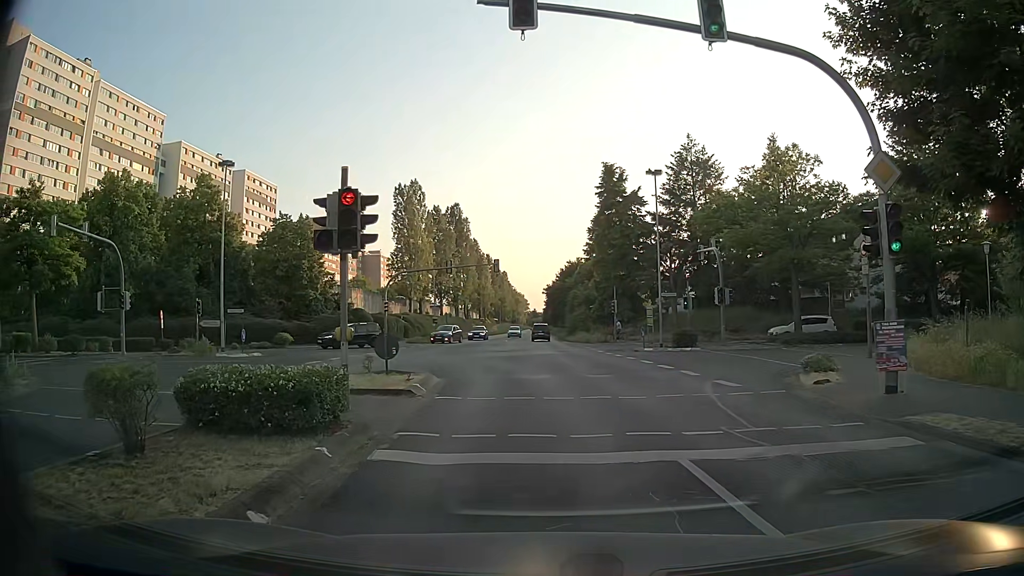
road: secondary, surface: asphalt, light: Day
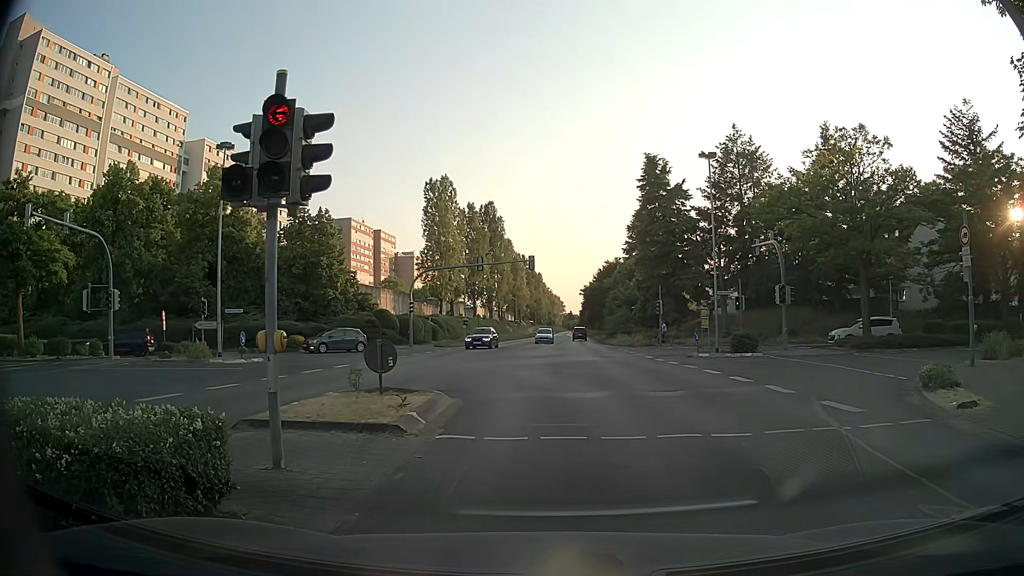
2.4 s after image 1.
(-0.2, +3.9) m; -3°
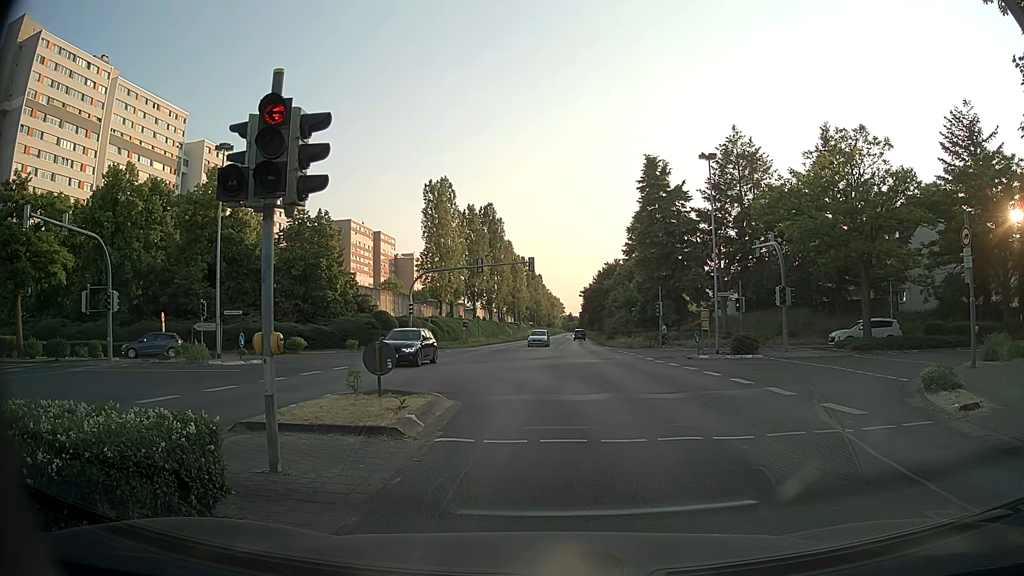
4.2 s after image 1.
(0.0, +0.2) m; 0°
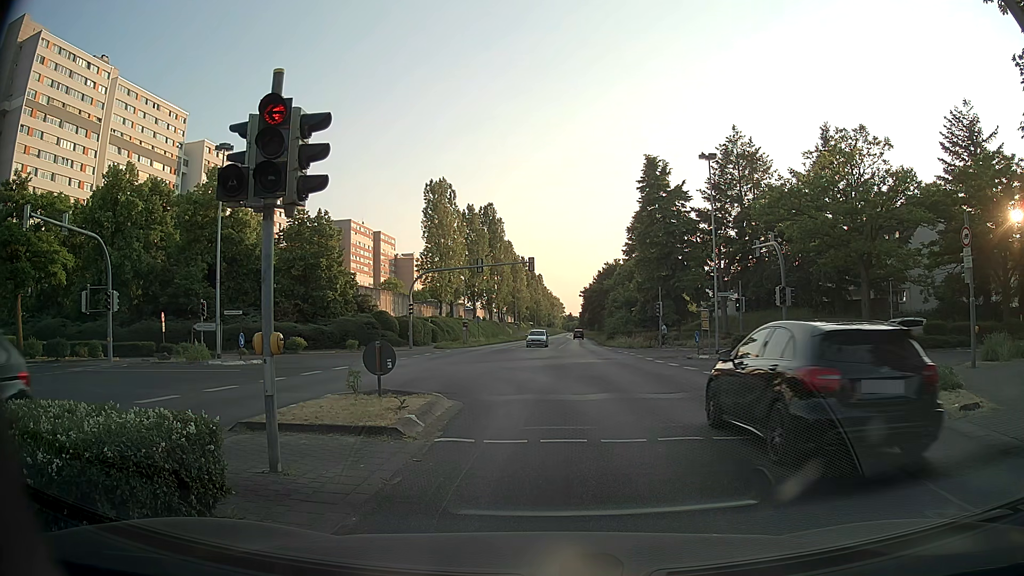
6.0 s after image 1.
(0.0, 0.0) m; 0°
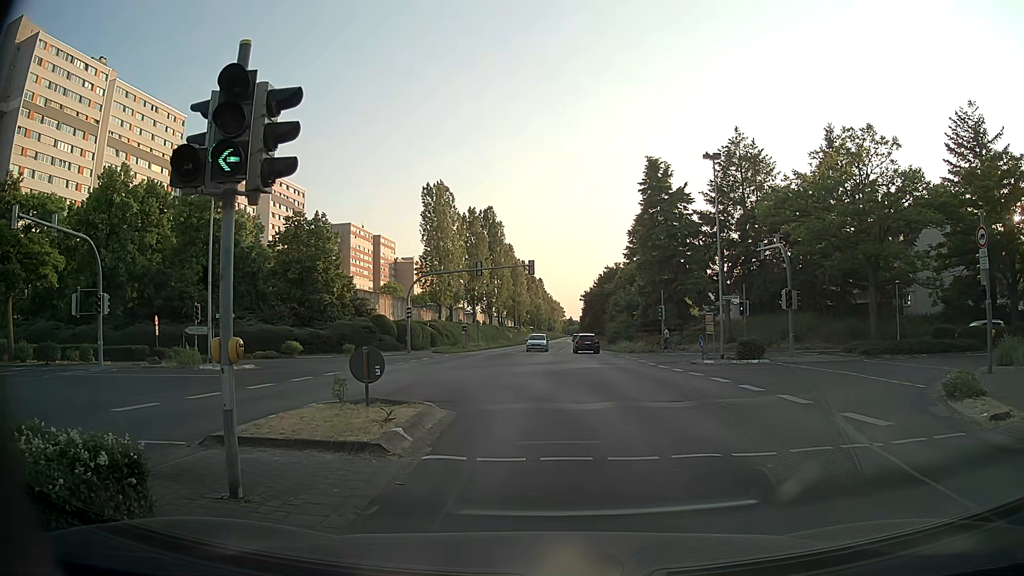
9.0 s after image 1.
(0.0, +1.0) m; -1°
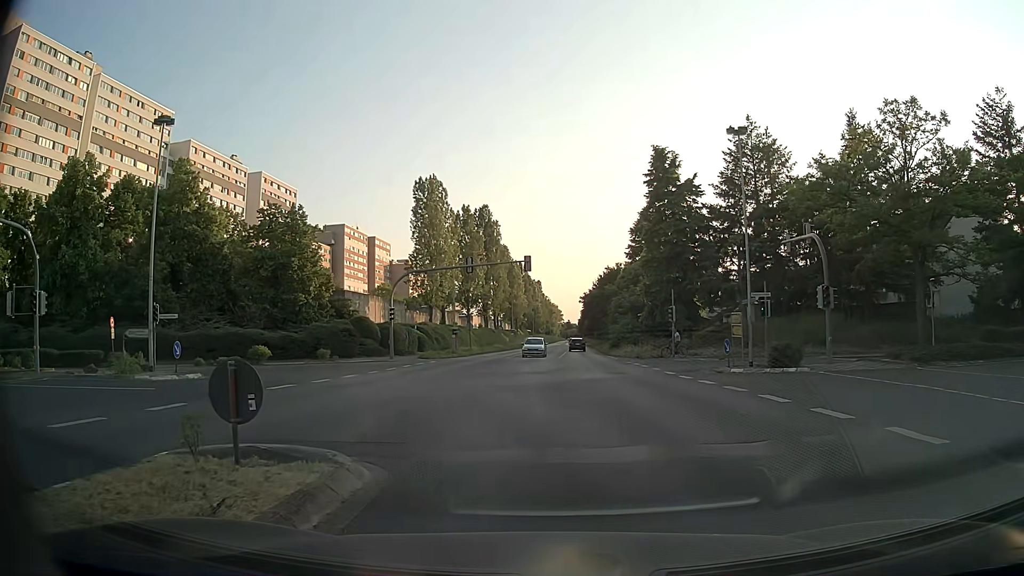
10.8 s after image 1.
(+0.1, +5.1) m; +2°
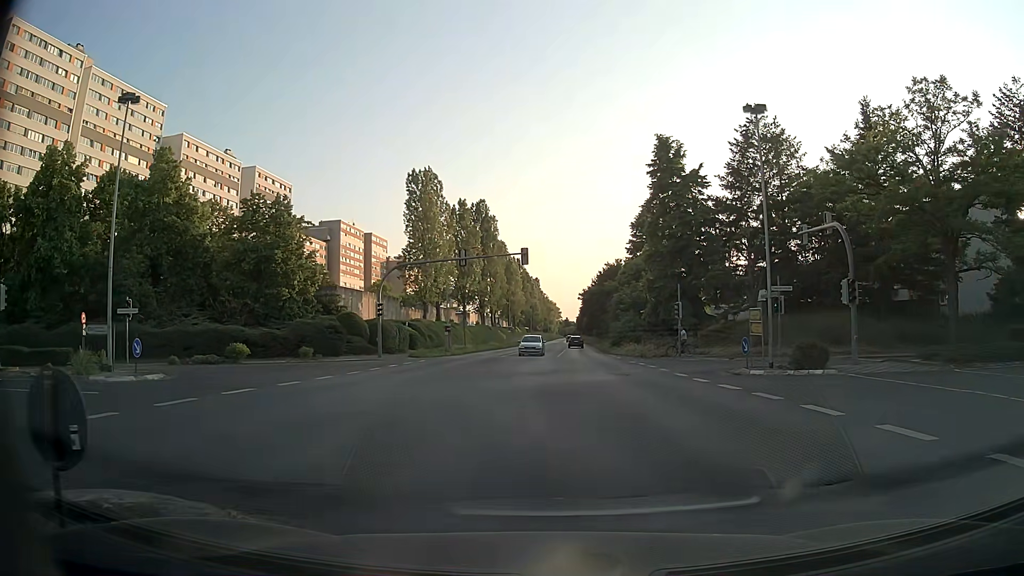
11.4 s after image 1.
(0.0, +2.8) m; -1°
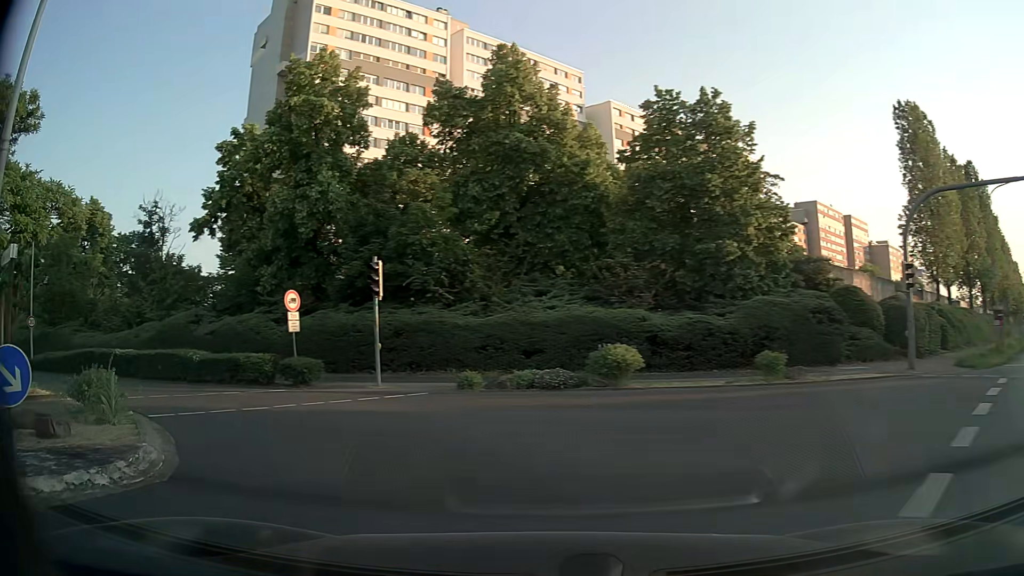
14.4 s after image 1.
(-5.0, +19.5) m; -40°
(-3, +9) (-10, +16) (-19, +21) (-28, +24) (-38, +27) (-47, +31) (-56, +34) (-66, +38) (-75, +41) (-85, +45) m
